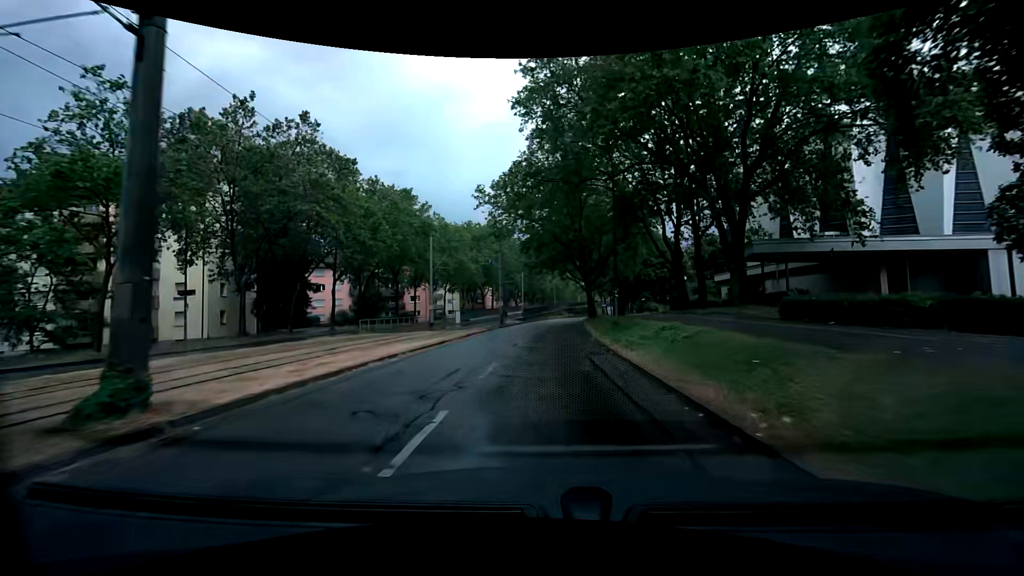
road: tertiary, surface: asphalt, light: Day
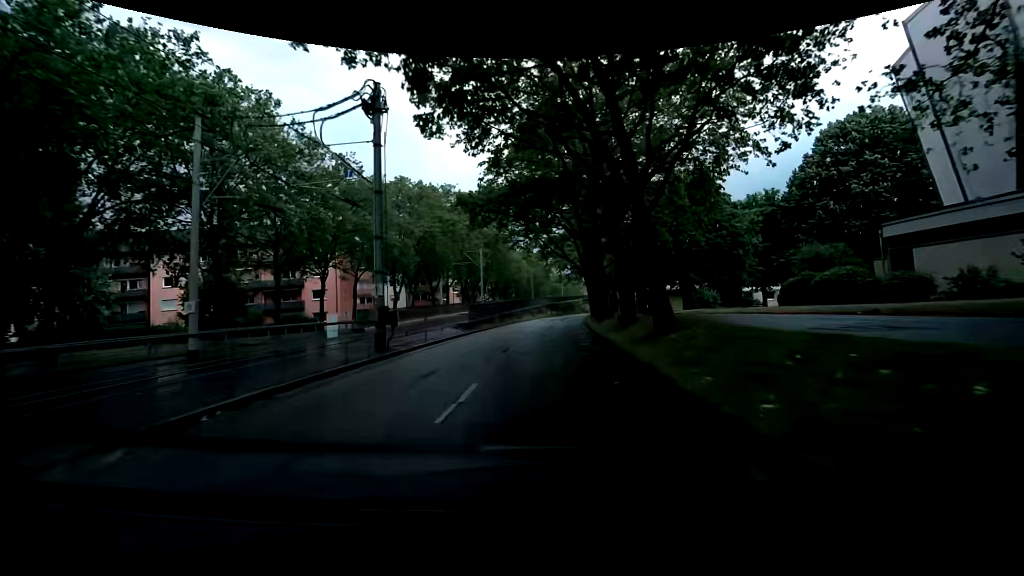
(+0.1, +31.1) m; +1°
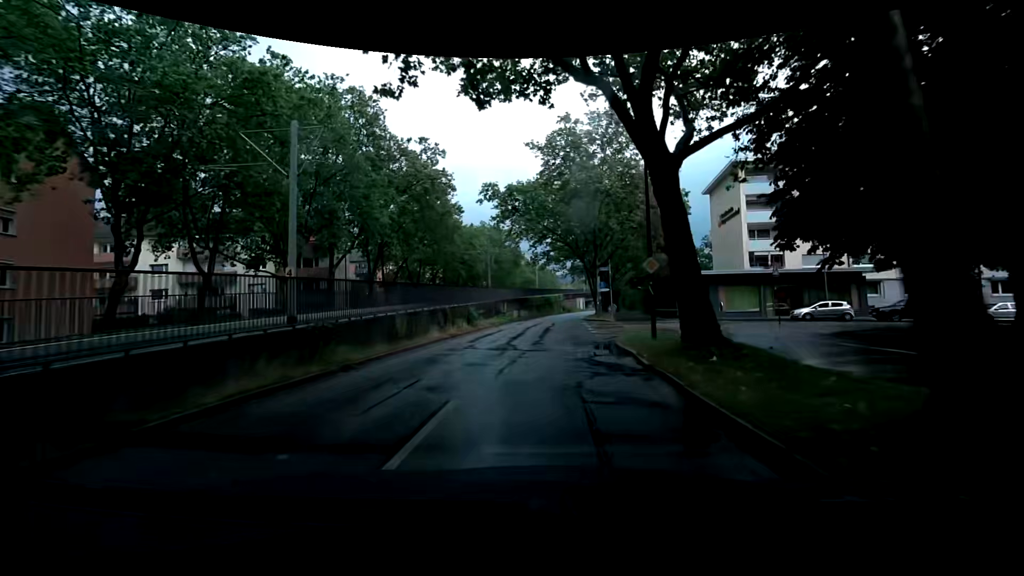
(+0.8, +37.3) m; +3°
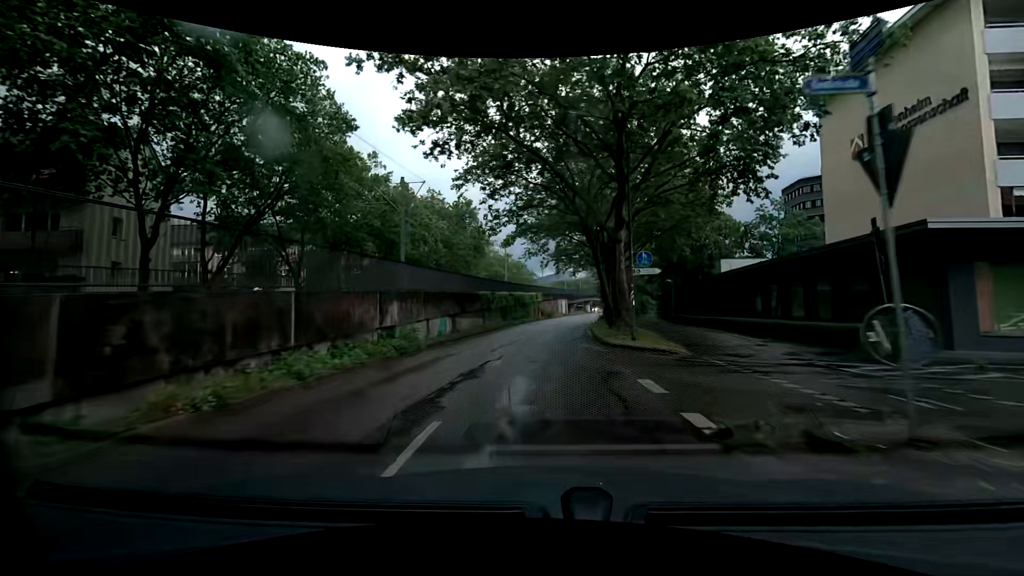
(+0.3, +28.3) m; +3°
(0, +10) (0, +20) (+1, +30) (+1, +40) (+2, +50) (+3, +60) (+4, +70) (+6, +80) (+7, +90) (+8, +100) m
